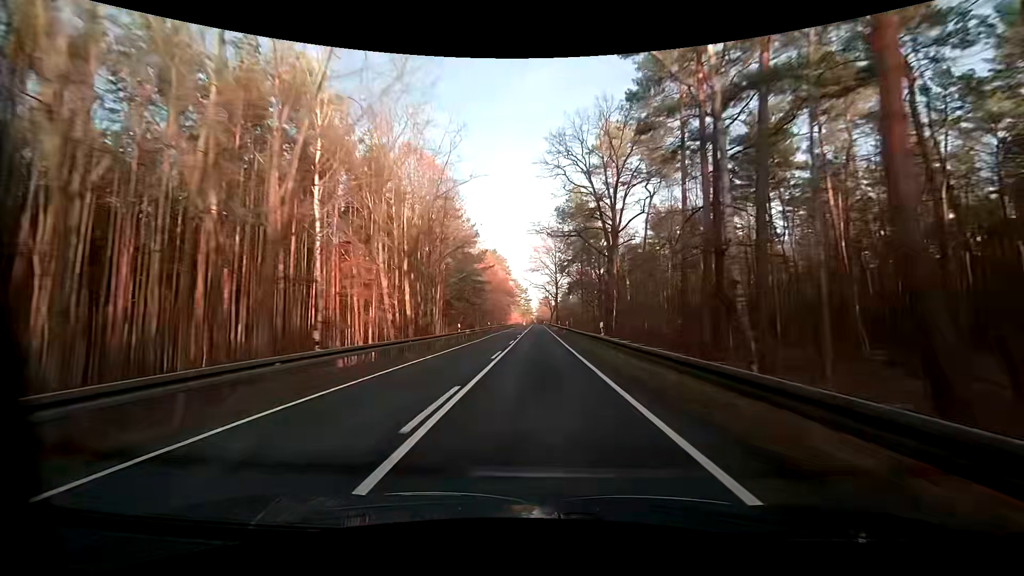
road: primary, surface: asphalt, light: Day
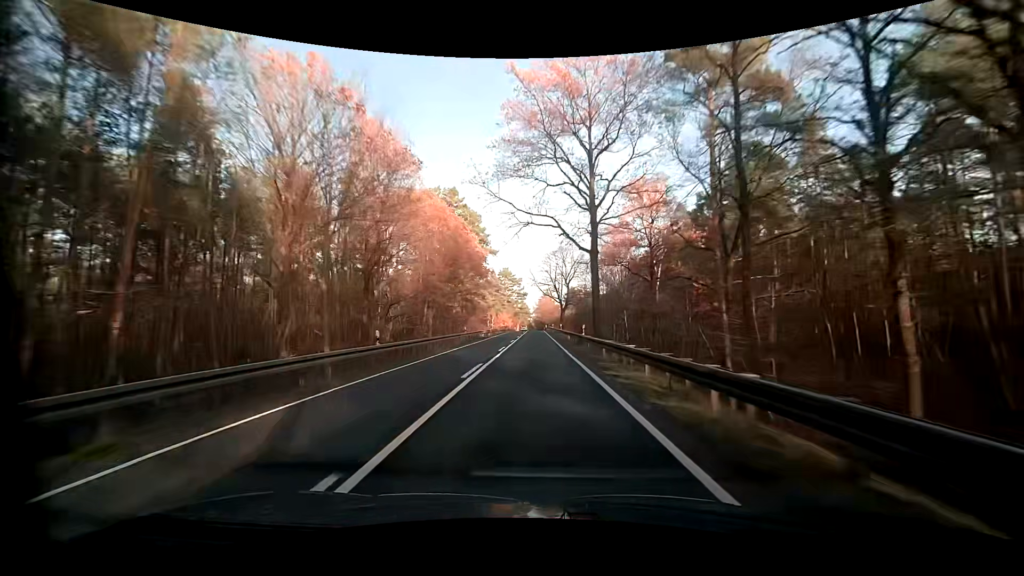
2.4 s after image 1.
(+0.1, +65.8) m; 0°
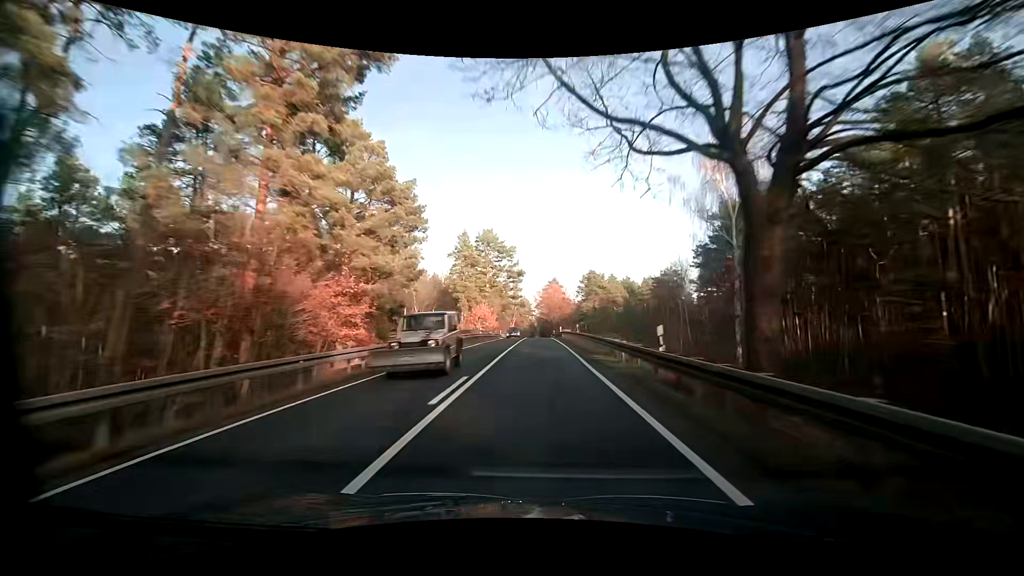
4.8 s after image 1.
(-0.4, +64.4) m; 0°
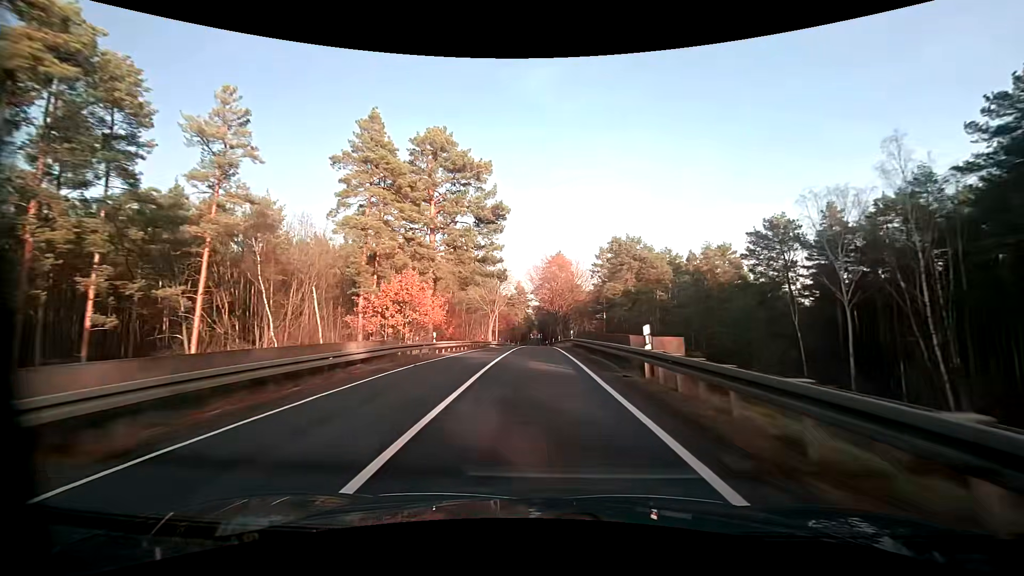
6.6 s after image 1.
(+0.2, +47.0) m; 0°
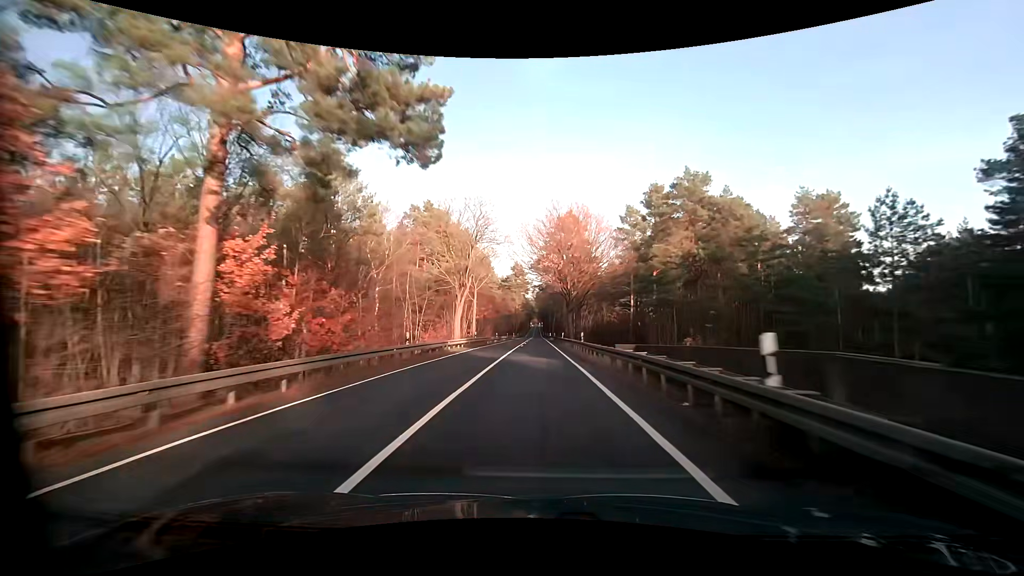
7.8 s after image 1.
(0.0, +30.3) m; 0°
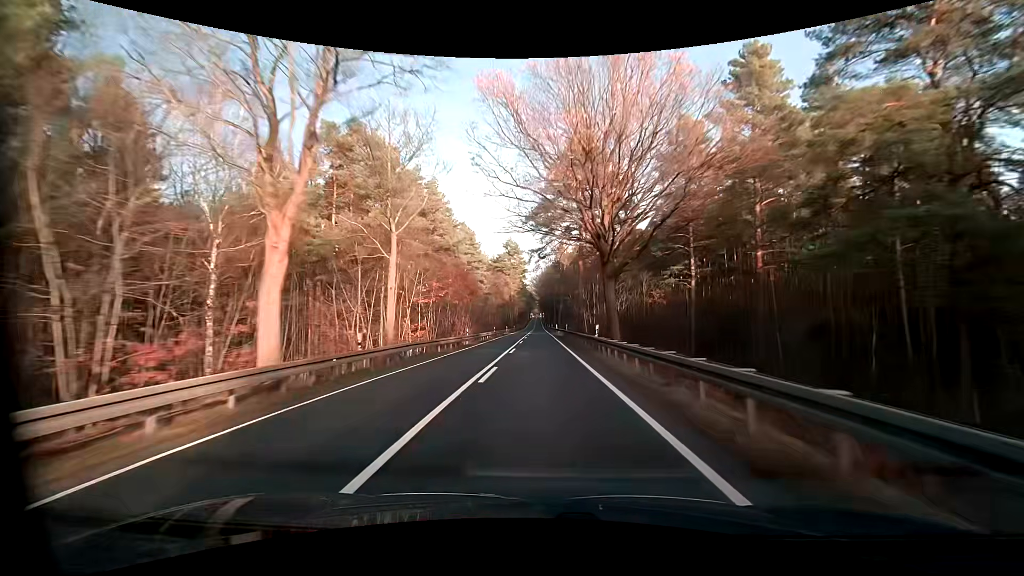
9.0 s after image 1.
(0.0, +30.4) m; 0°
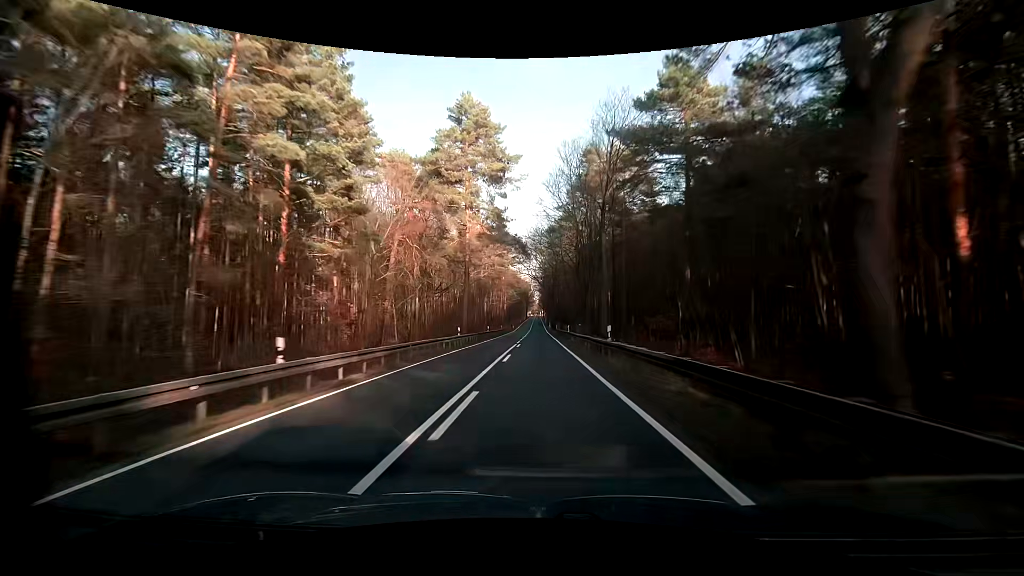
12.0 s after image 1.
(-0.1, +77.6) m; 0°
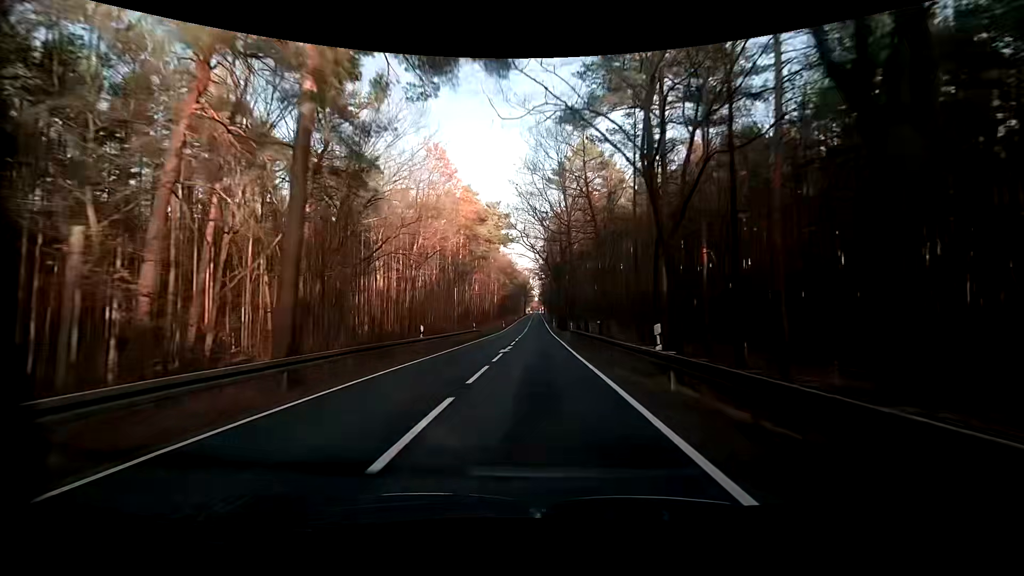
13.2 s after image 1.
(0.0, +31.4) m; 0°
(0, +10) (0, +20) (0, +30) (0, +40) (0, +50) (0, +60) (0, +70) (0, +80) (0, +90) (-1, +100) m
